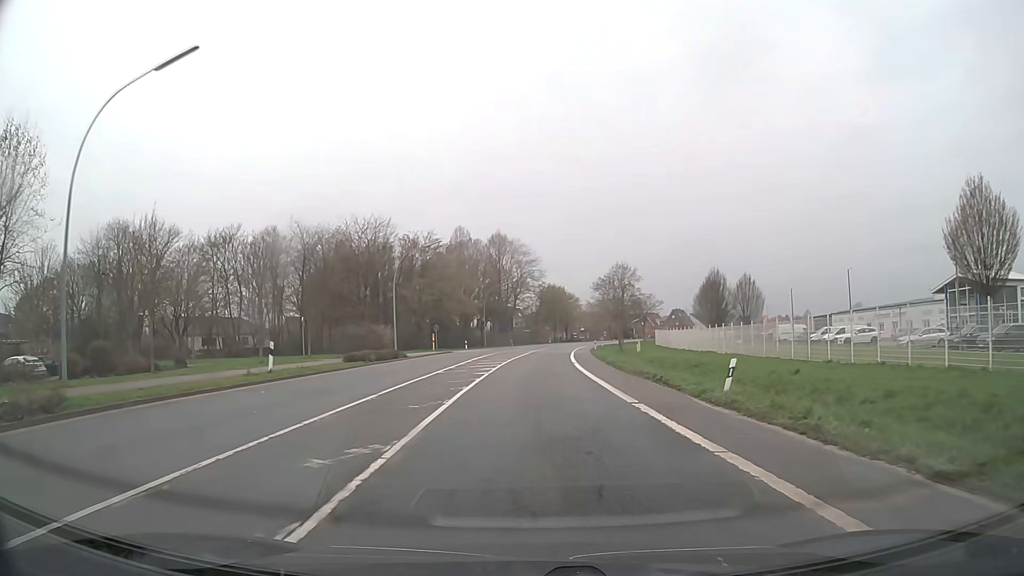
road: secondary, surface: asphalt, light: Day
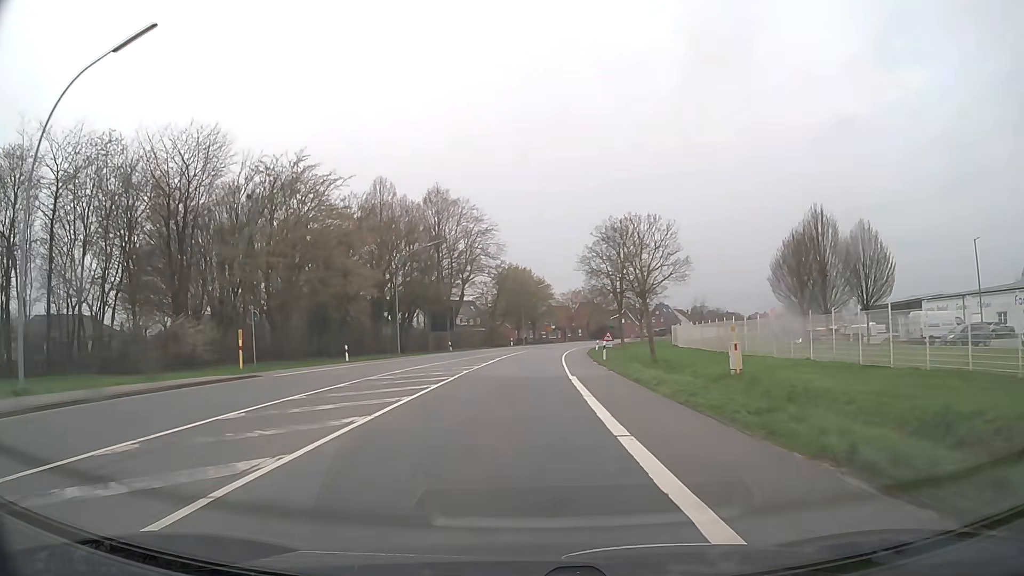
(+1.2, +40.0) m; +3°
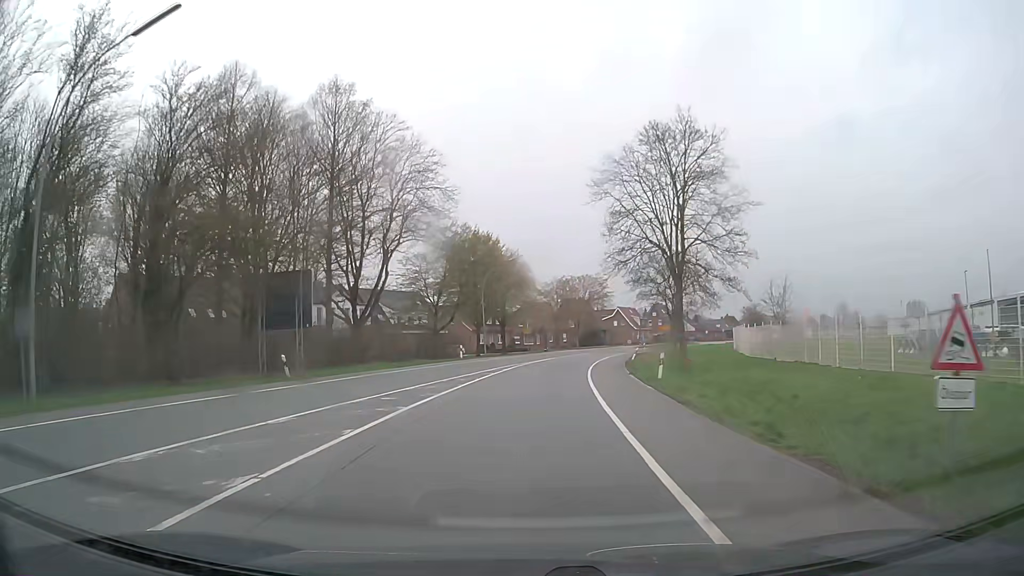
(+0.7, +39.9) m; +3°
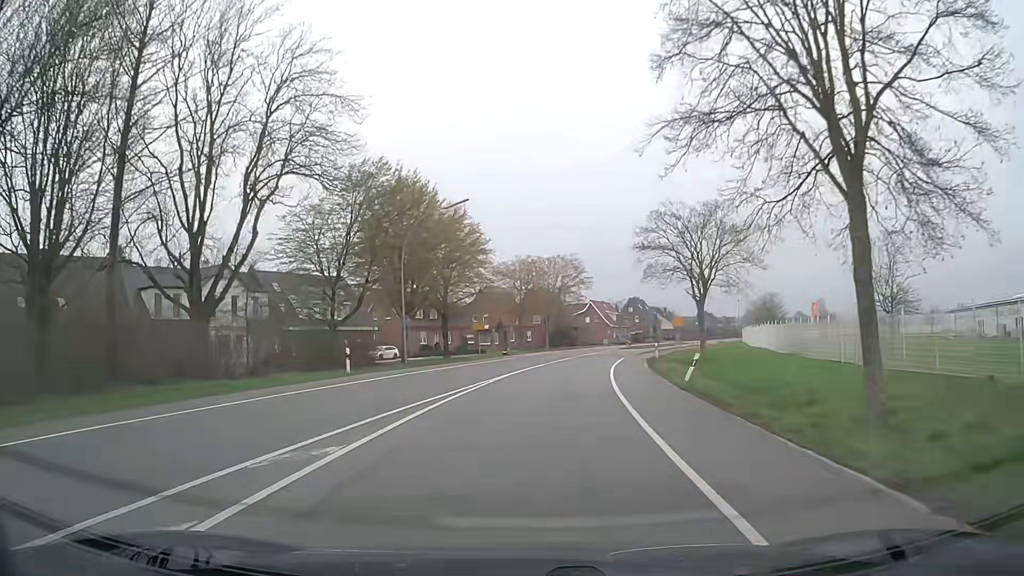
(+0.4, +23.8) m; +3°
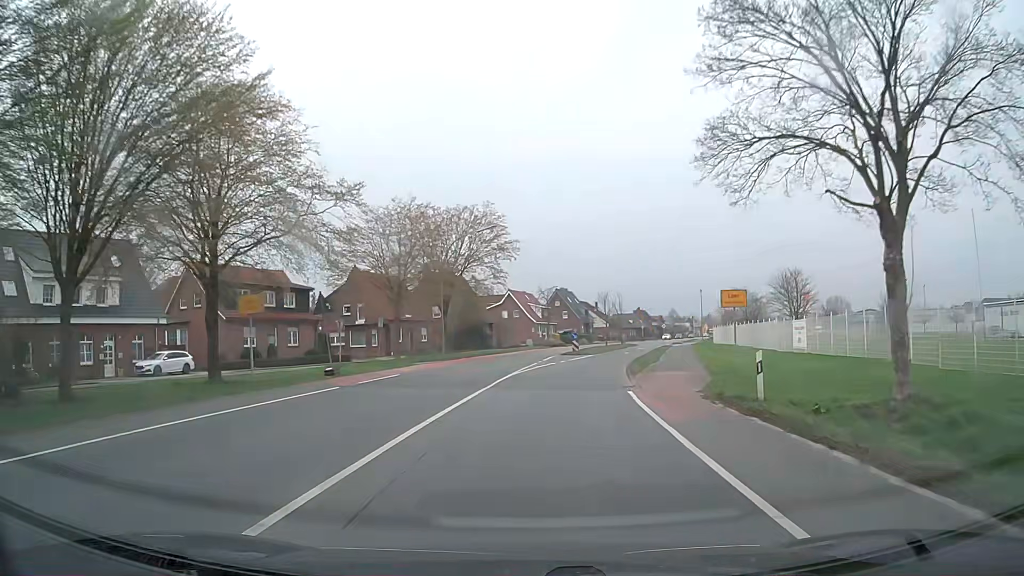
(+1.7, +31.2) m; +7°
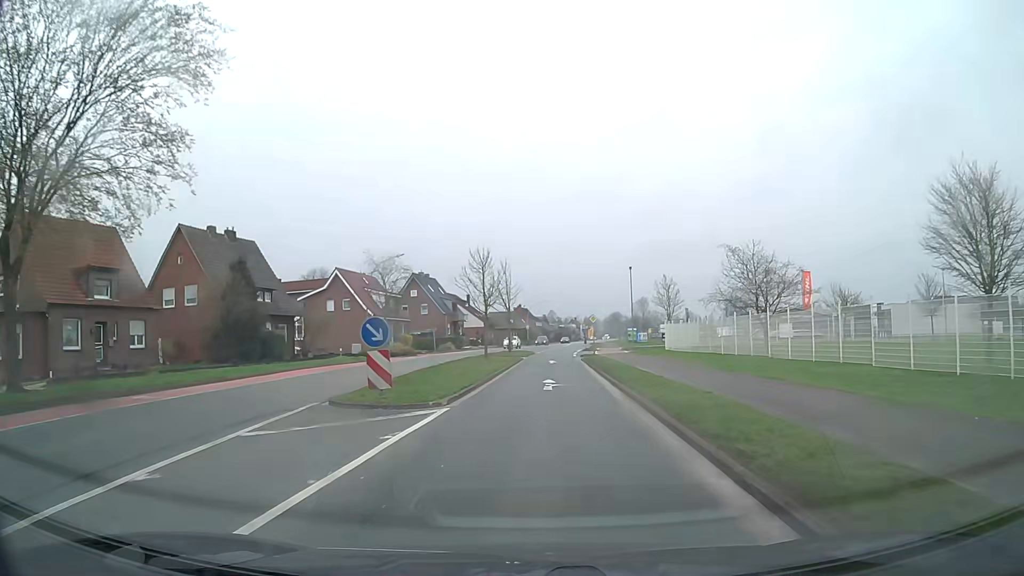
(+3.8, +38.1) m; +11°
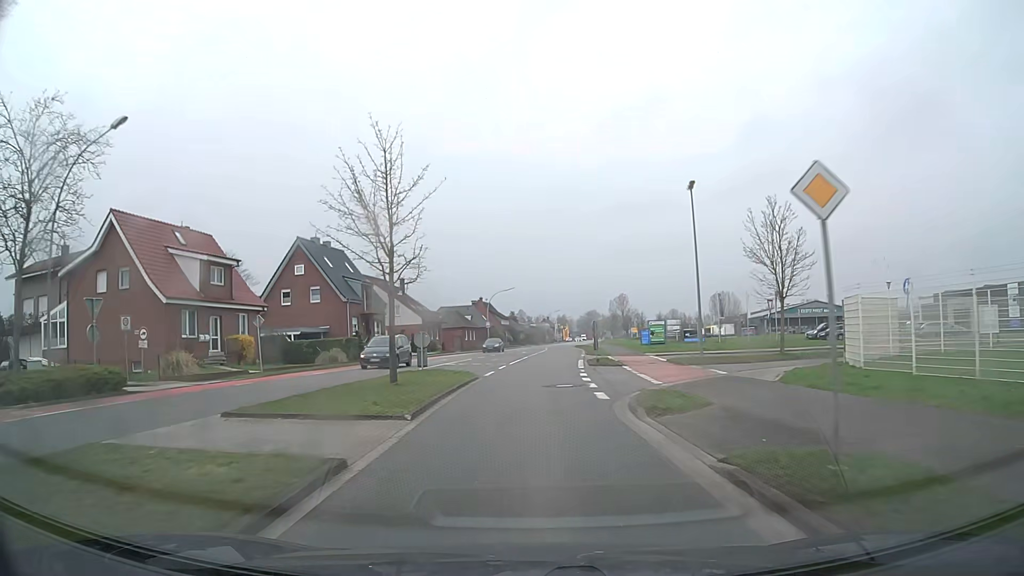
(+1.4, +38.3) m; +3°
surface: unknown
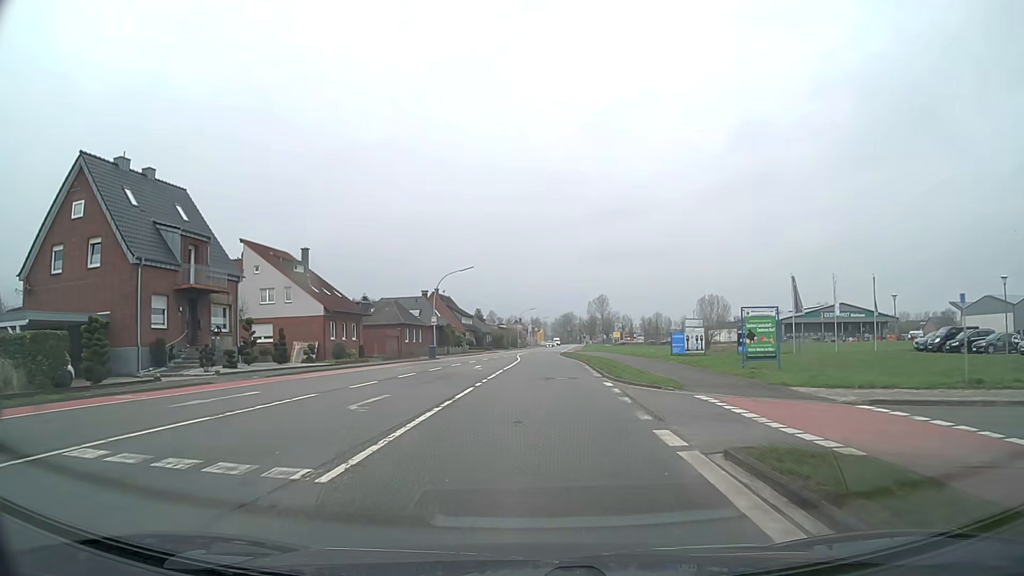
(+0.6, +30.6) m; +2°
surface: asphalt
(0, +10) (0, +20) (0, +30) (+1, +40) (+1, +50) (+1, +60) (+1, +70) (+2, +80) (+3, +90) (+3, +100) m
